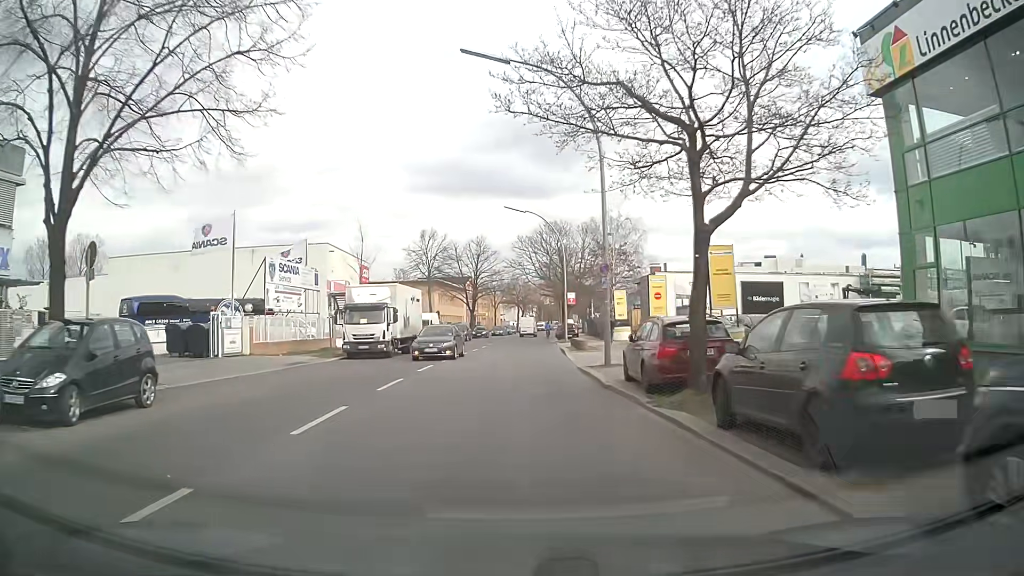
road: tertiary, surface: asphalt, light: Day
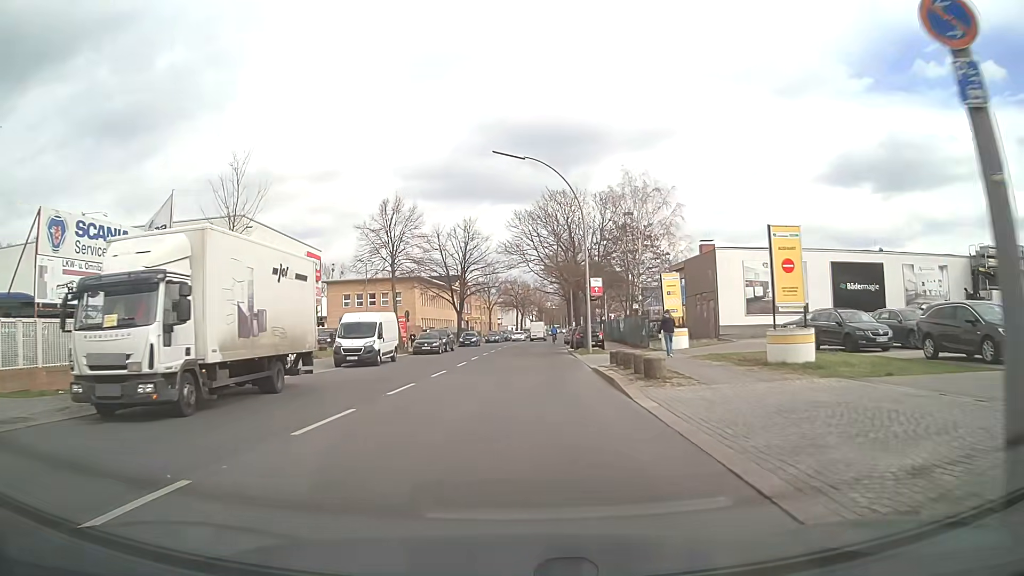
(+0.1, +17.7) m; 0°
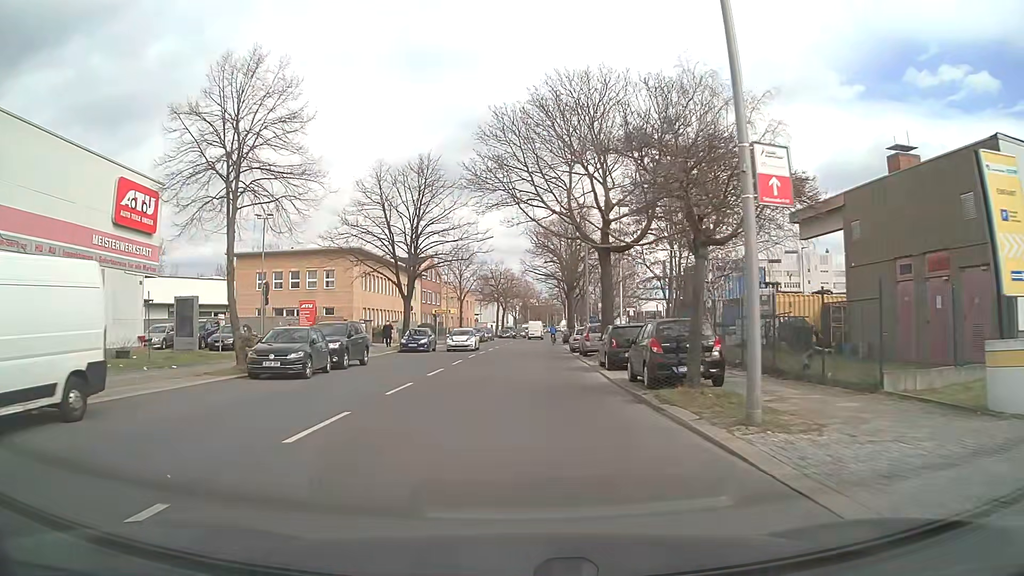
(+0.3, +25.6) m; +2°
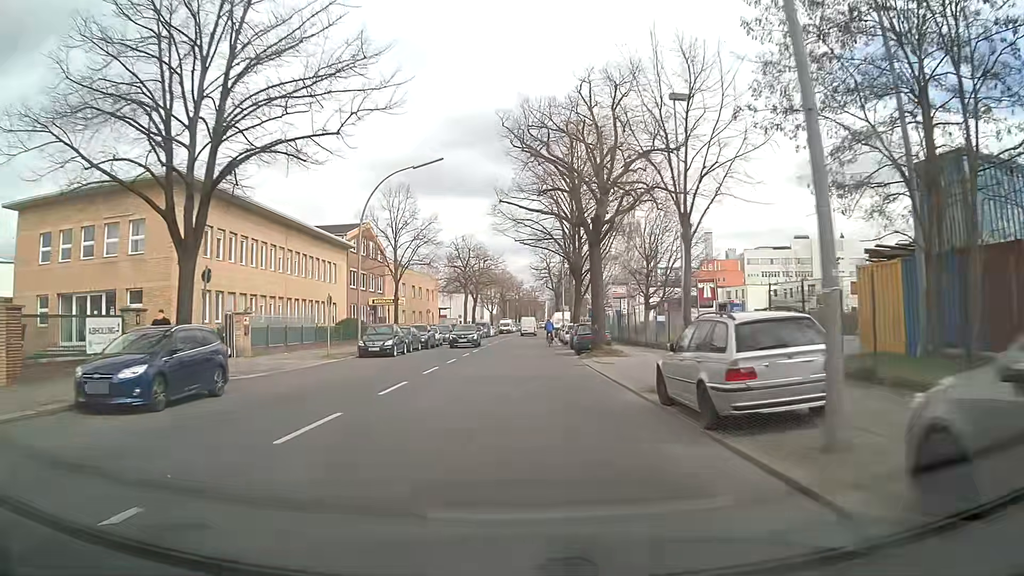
(+0.5, +30.4) m; +2°
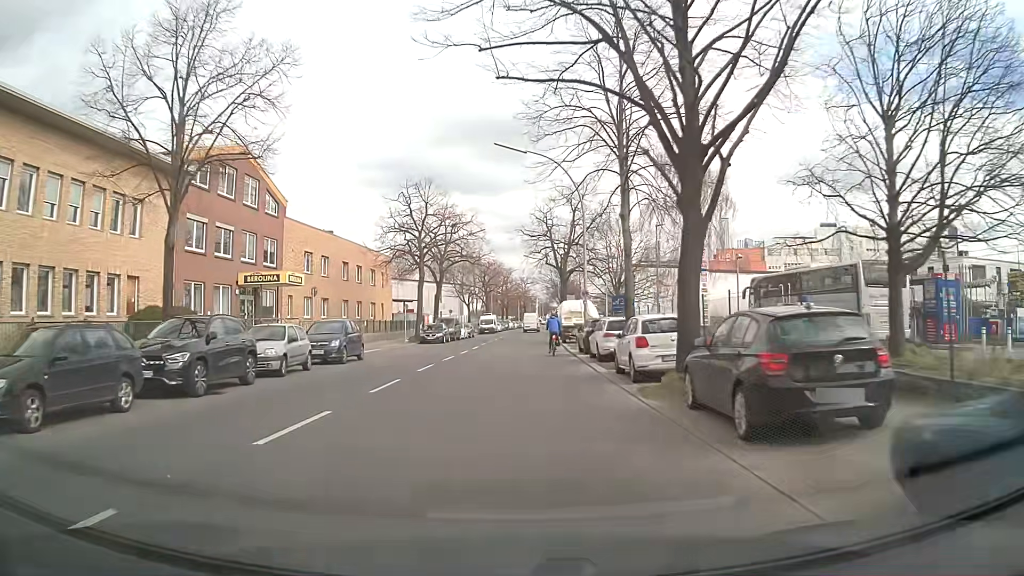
(+0.3, +30.1) m; +1°
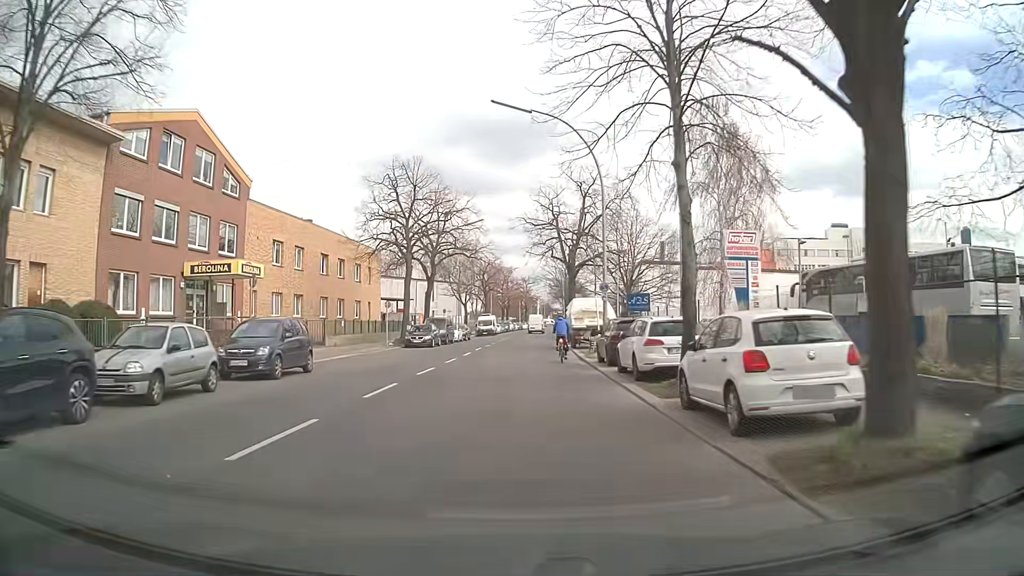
(0.0, +6.9) m; 0°
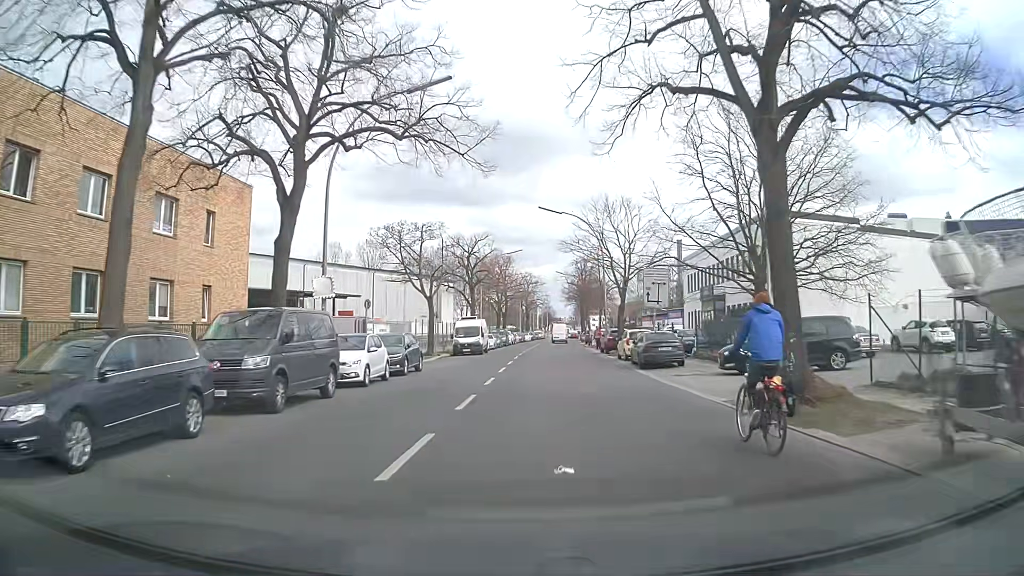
(-1.0, +36.5) m; 0°
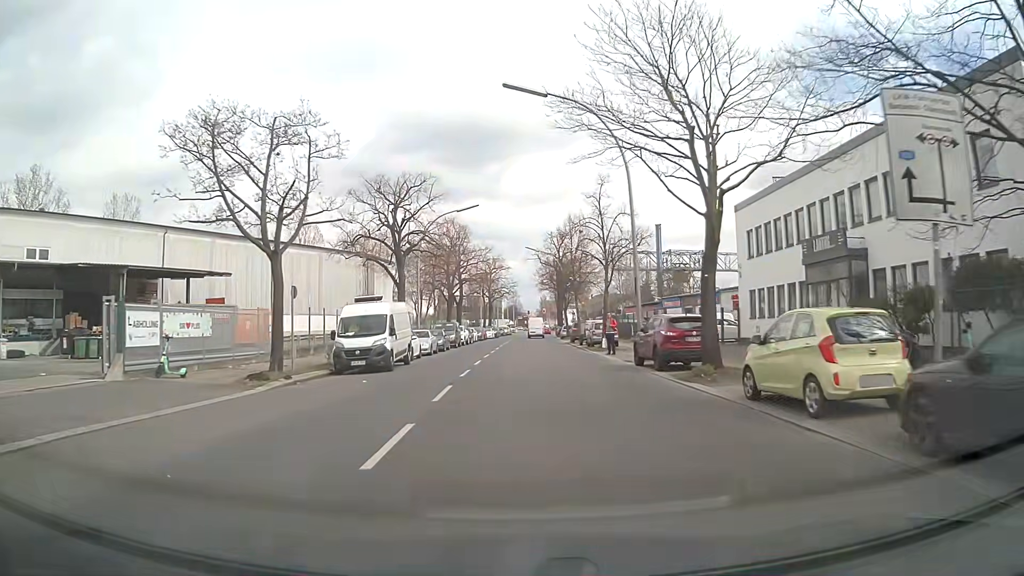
(+0.7, +23.9) m; +3°
(0, +10) (0, +20) (+1, +30) (+1, +40) (+2, +50) (+2, +60) (+2, +70) (+3, +80) (+3, +90) (+4, +100) m
